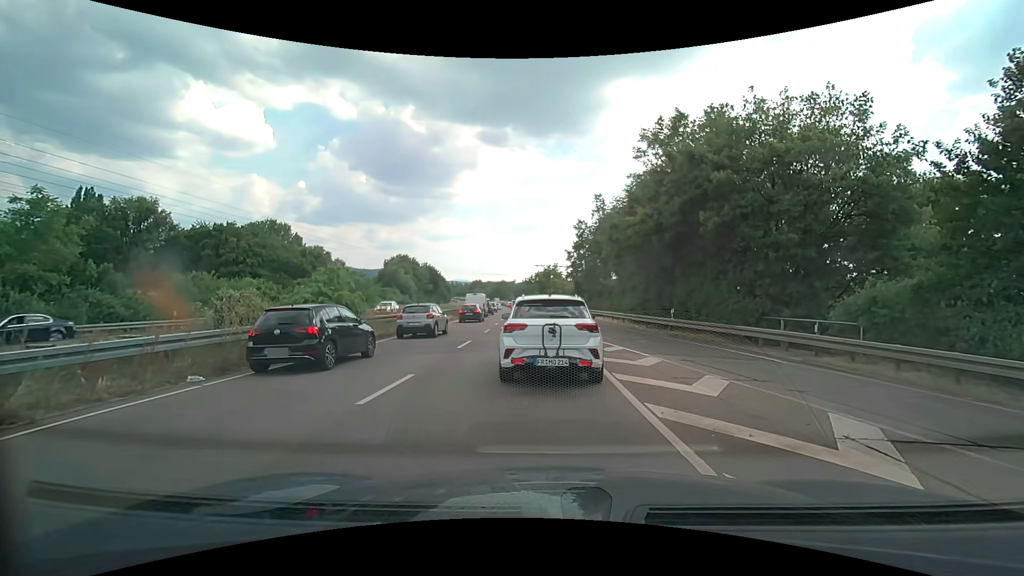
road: trunk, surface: asphalt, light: Day
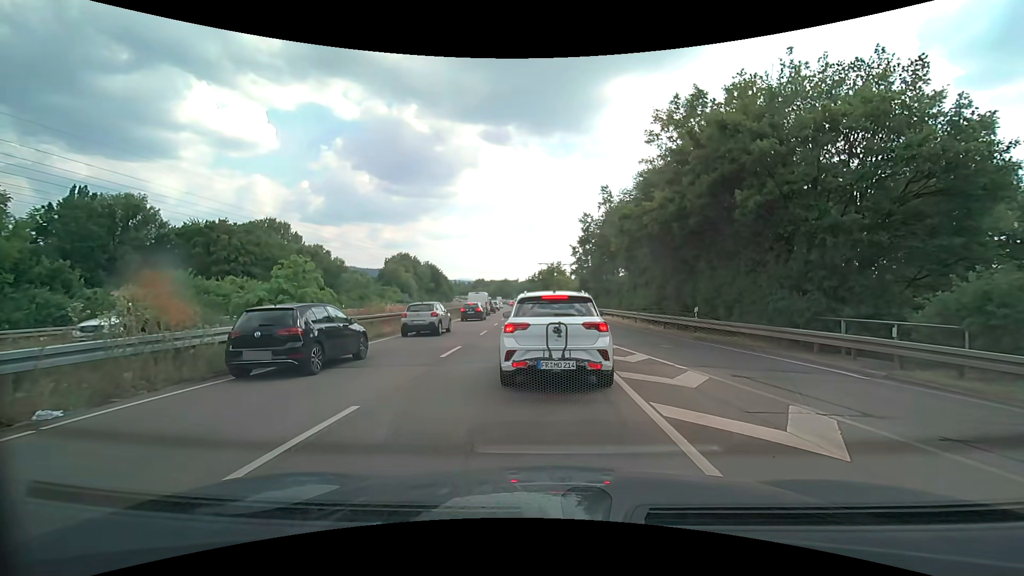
(-0.1, +3.2) m; -1°
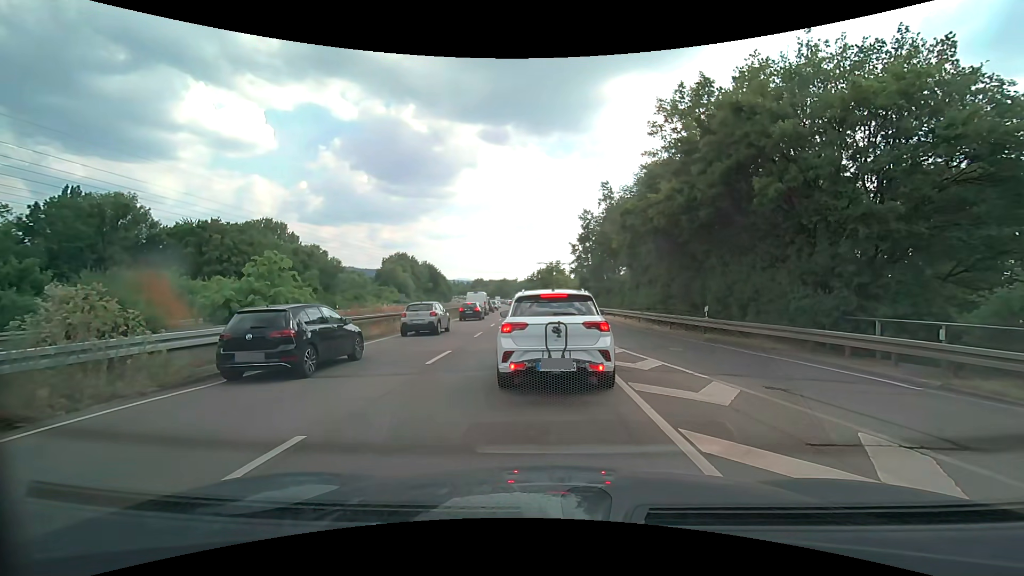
(0.0, +1.5) m; +1°
